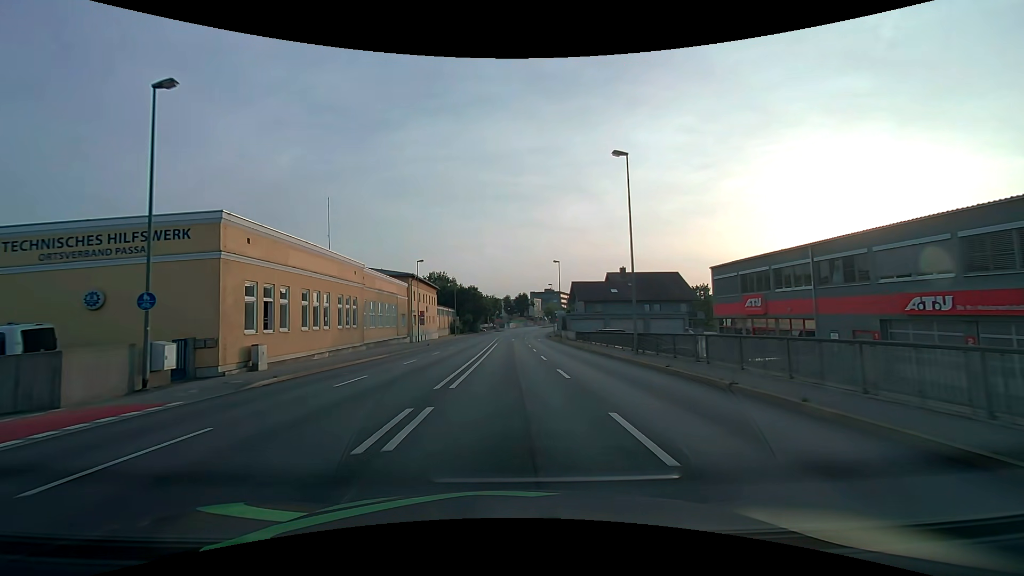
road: primary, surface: asphalt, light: Day
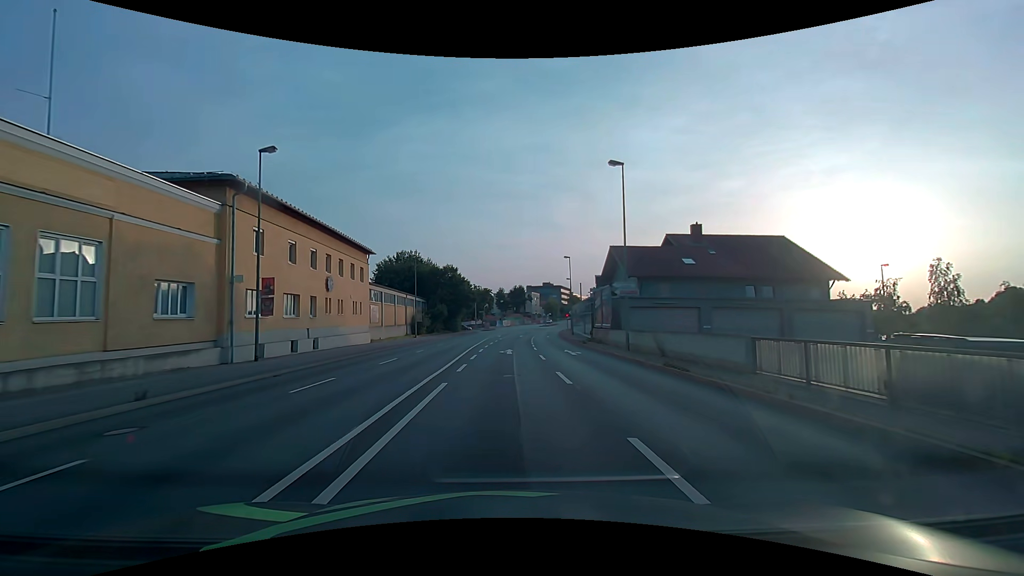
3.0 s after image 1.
(+0.1, +38.2) m; +1°
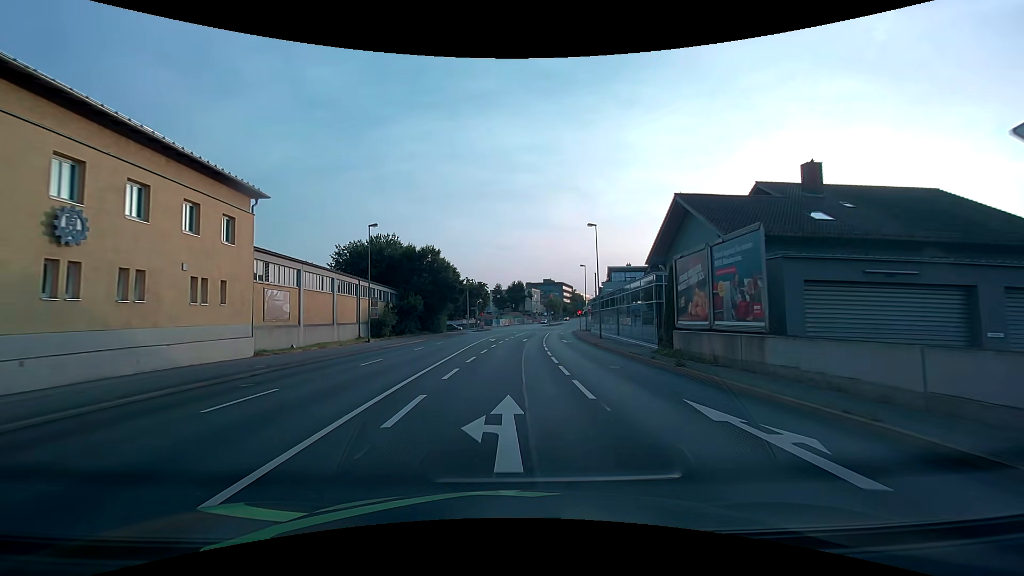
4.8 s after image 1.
(+0.1, +20.5) m; 0°
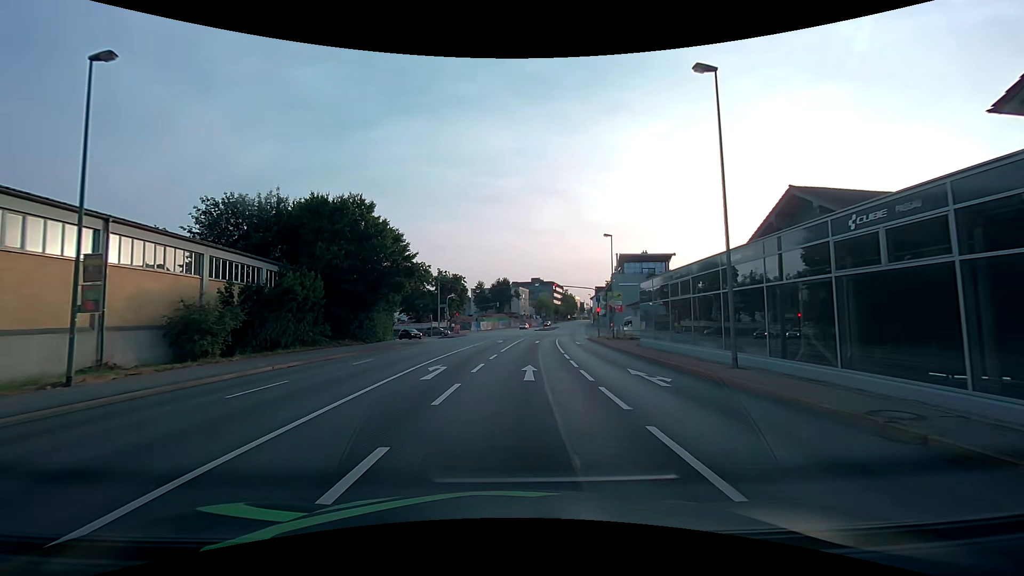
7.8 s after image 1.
(+0.2, +27.8) m; +1°
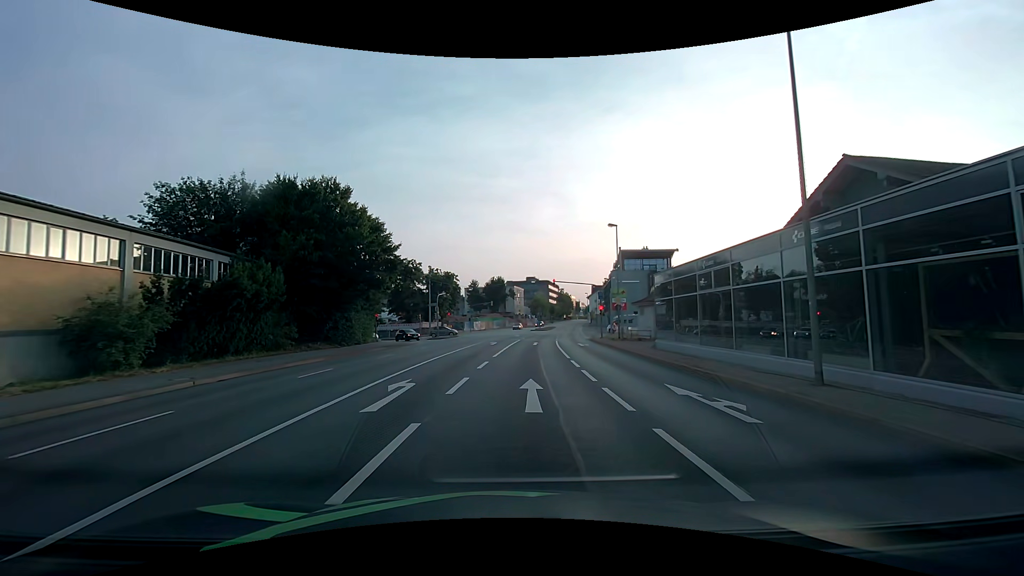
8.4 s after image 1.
(+0.1, +4.6) m; +1°
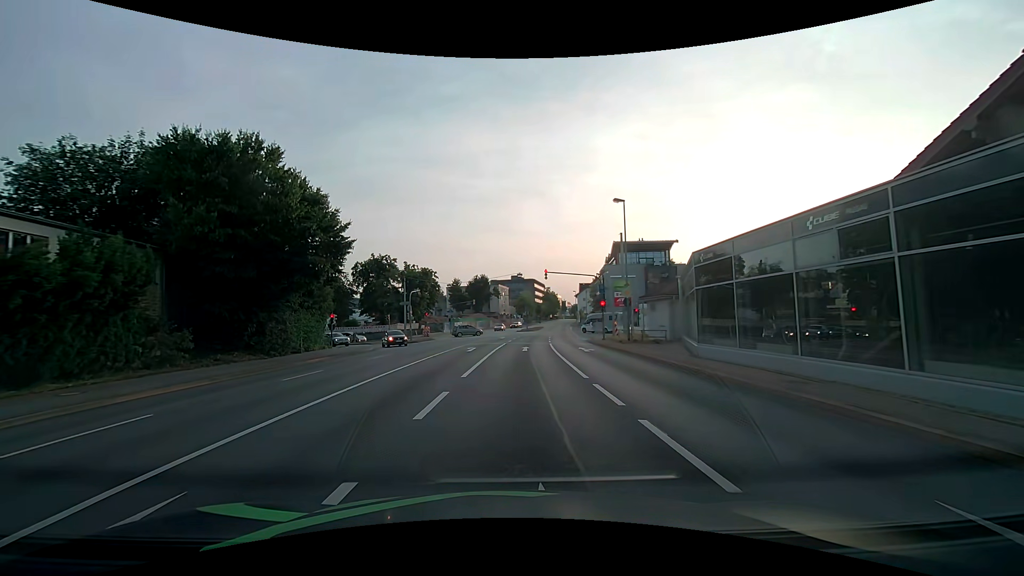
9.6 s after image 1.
(+0.2, +8.4) m; +1°
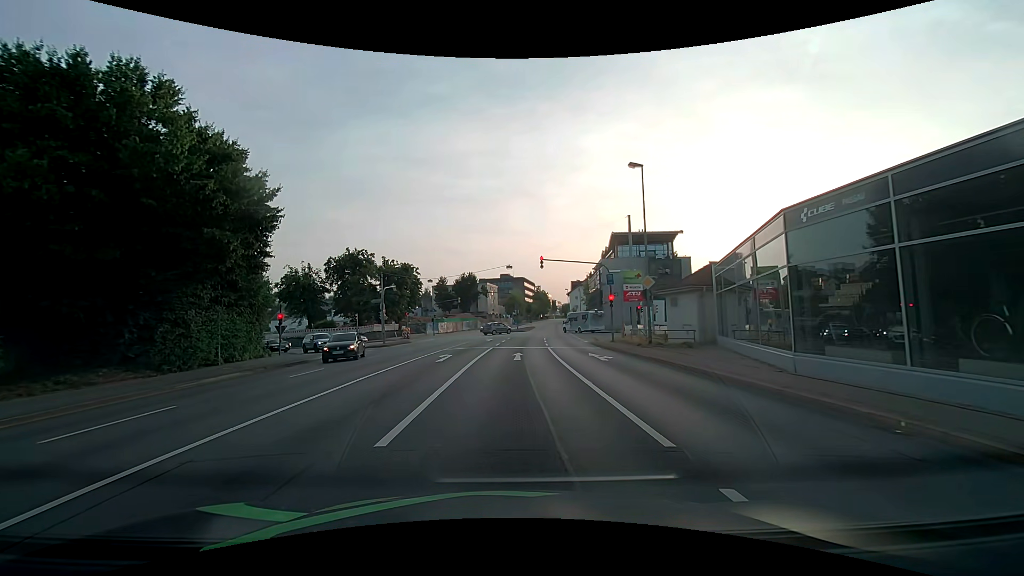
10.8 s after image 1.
(+0.2, +7.6) m; +2°
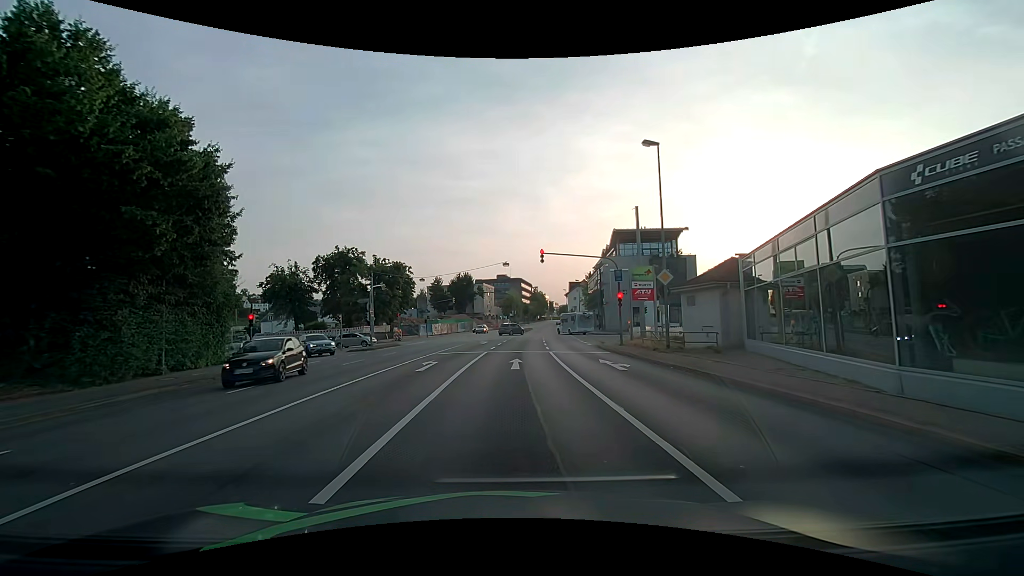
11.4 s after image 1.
(0.0, +3.5) m; 0°
(0, +10) (0, +20) (+1, +30) (+1, +40) (+2, +50) (+3, +60) (+4, +70) (+5, +80) (+6, +90) (+7, +100) m
